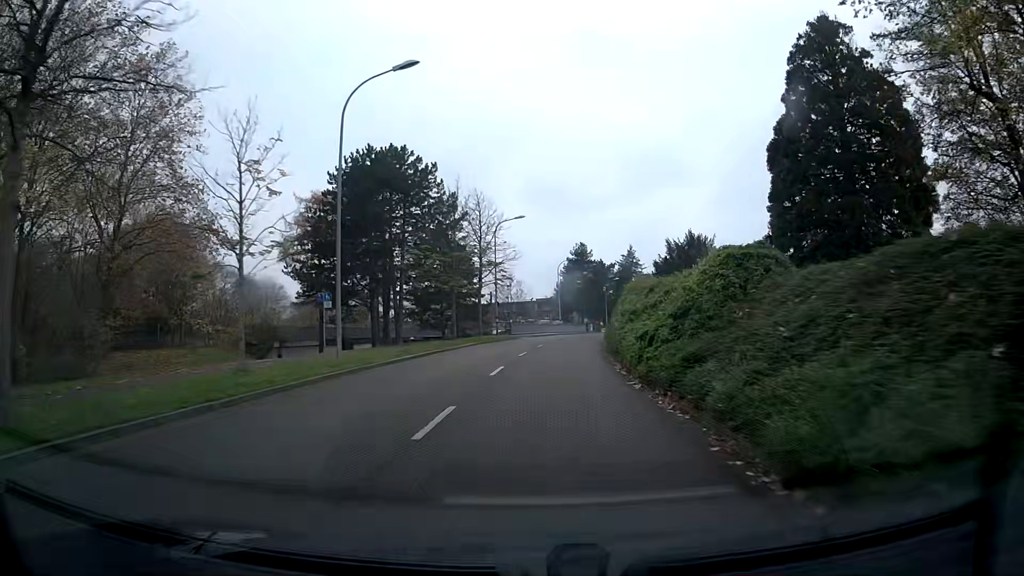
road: tertiary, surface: asphalt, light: Day
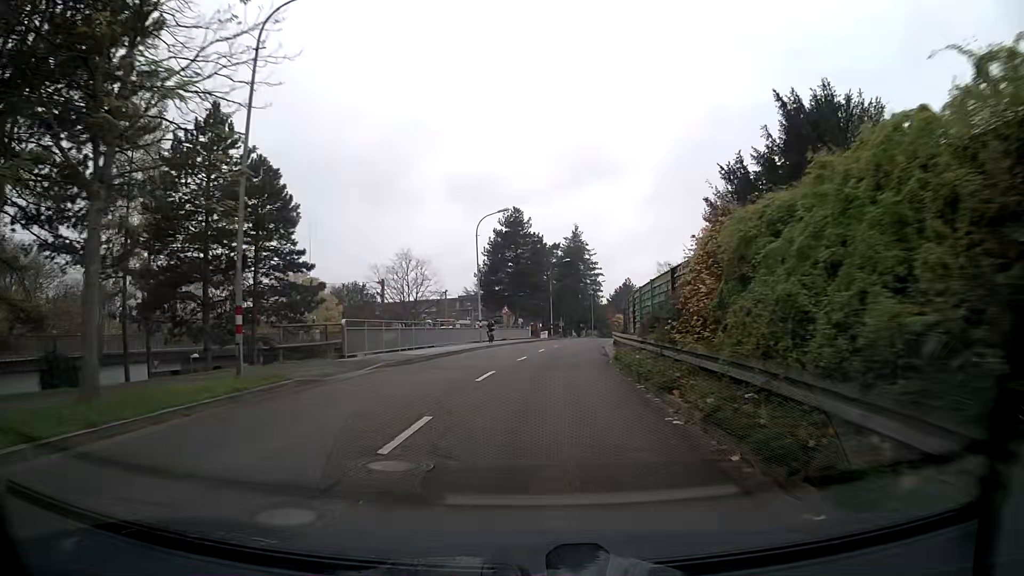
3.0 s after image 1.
(+2.0, +36.9) m; +6°
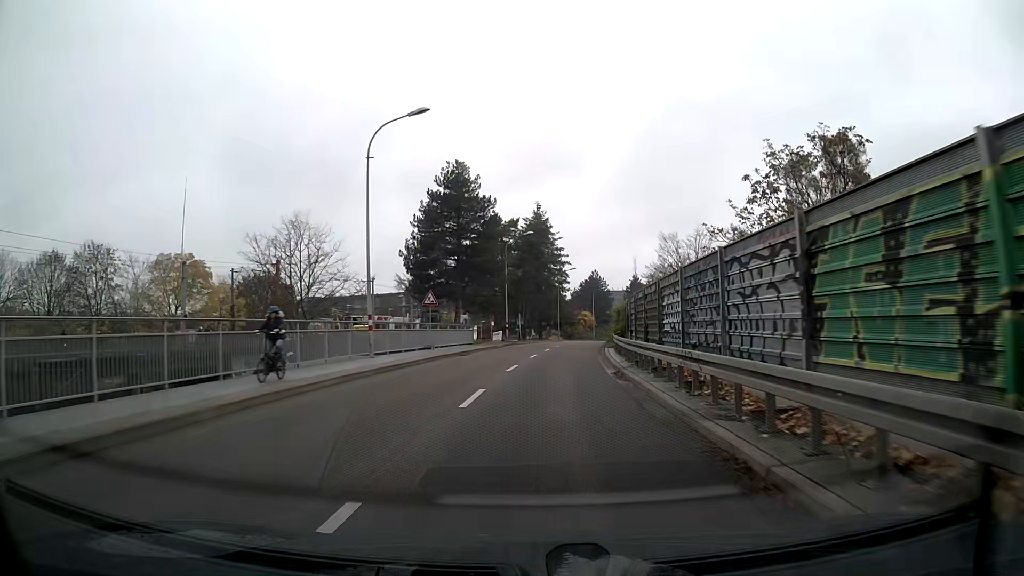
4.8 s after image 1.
(+0.7, +22.4) m; +4°
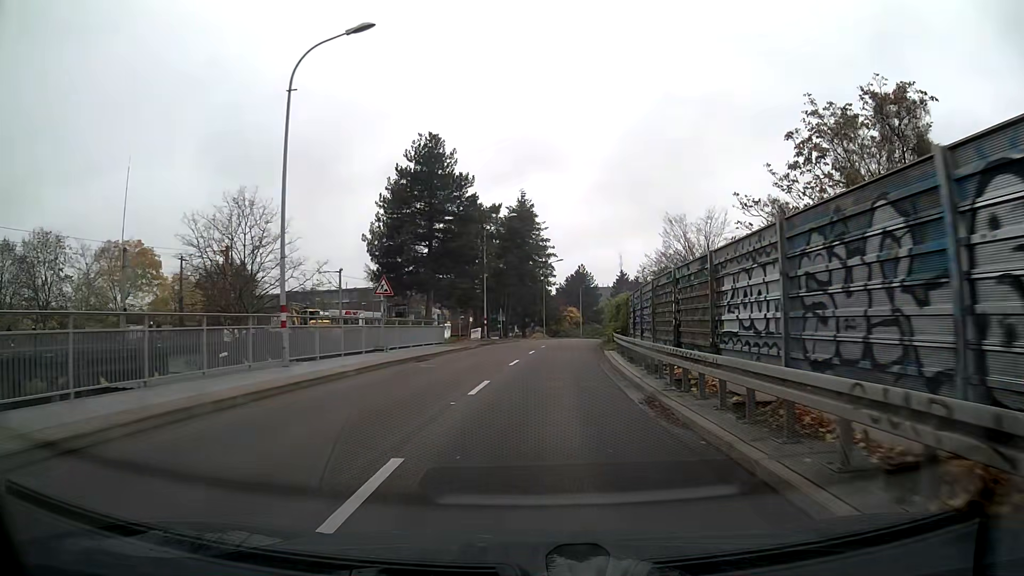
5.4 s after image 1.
(+0.1, +7.5) m; +1°
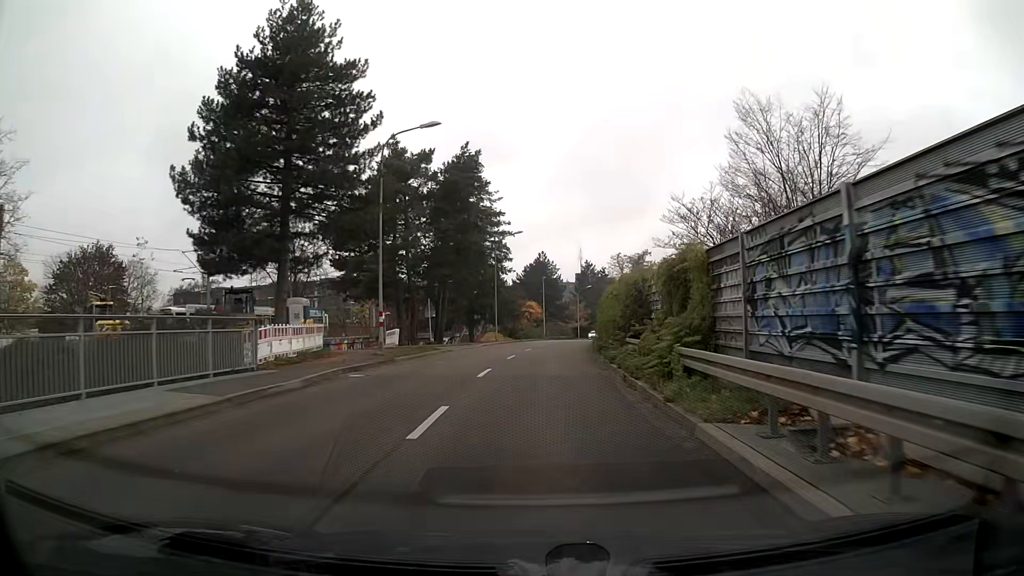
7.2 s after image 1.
(+0.7, +22.6) m; +4°
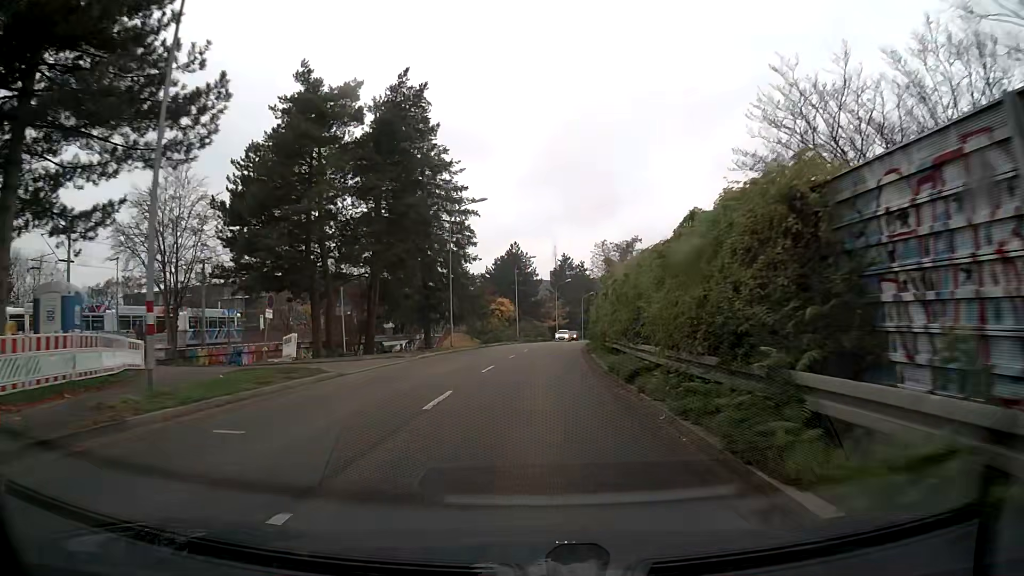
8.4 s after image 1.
(+0.3, +15.2) m; +2°
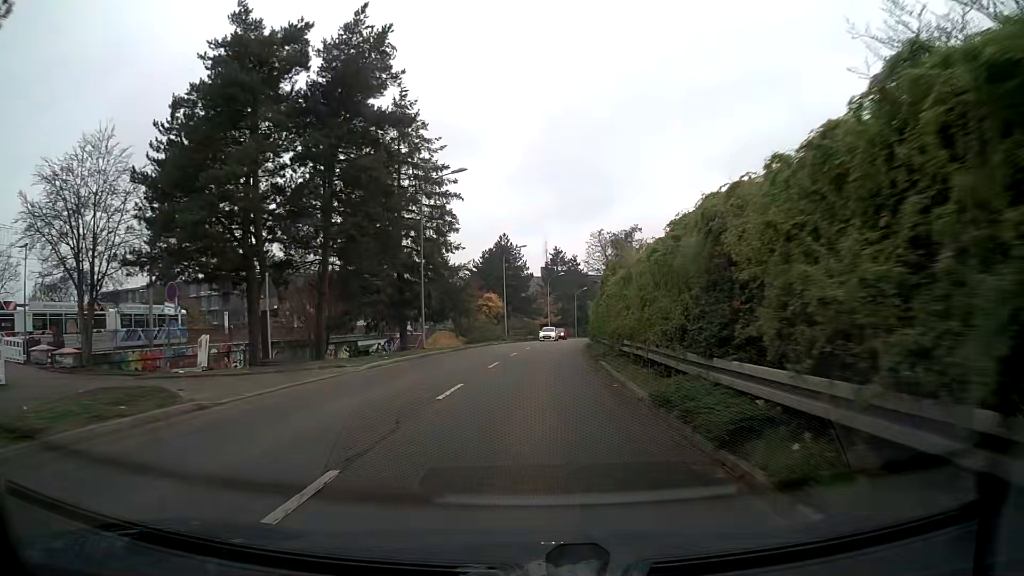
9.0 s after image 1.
(+0.1, +7.6) m; +1°
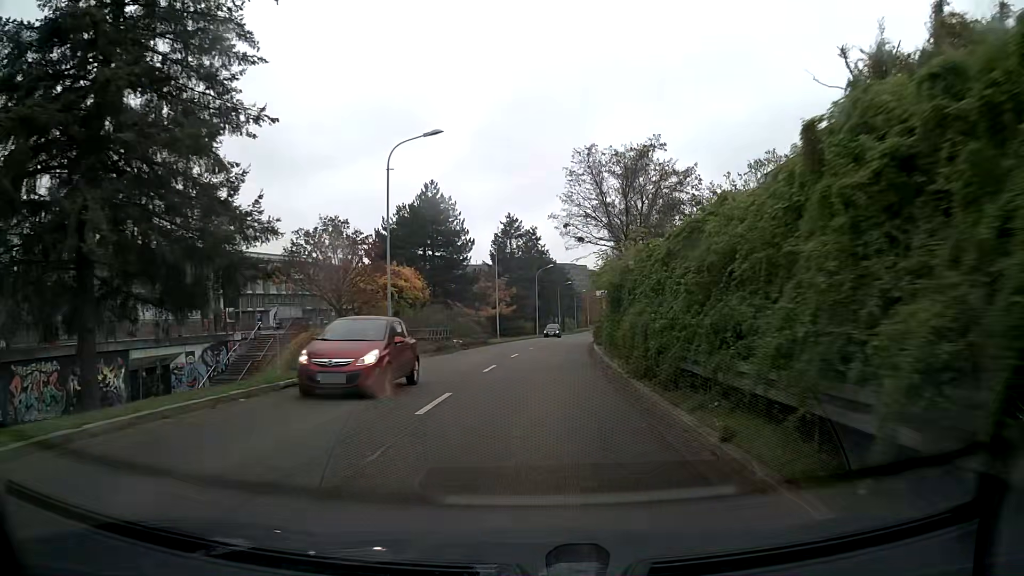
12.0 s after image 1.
(+1.4, +37.9) m; +4°
(0, +10) (0, +20) (+1, +30) (+2, +40) (+2, +50) (+4, +60) (+5, +70) (+6, +80) (+8, +90) (+10, +99) m
